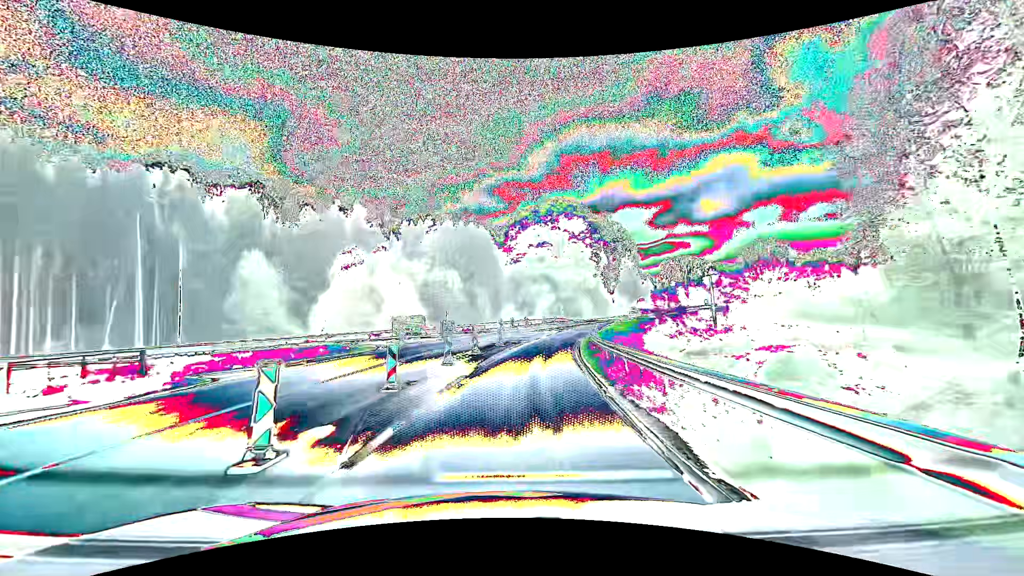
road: secondary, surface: asphalt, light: Day
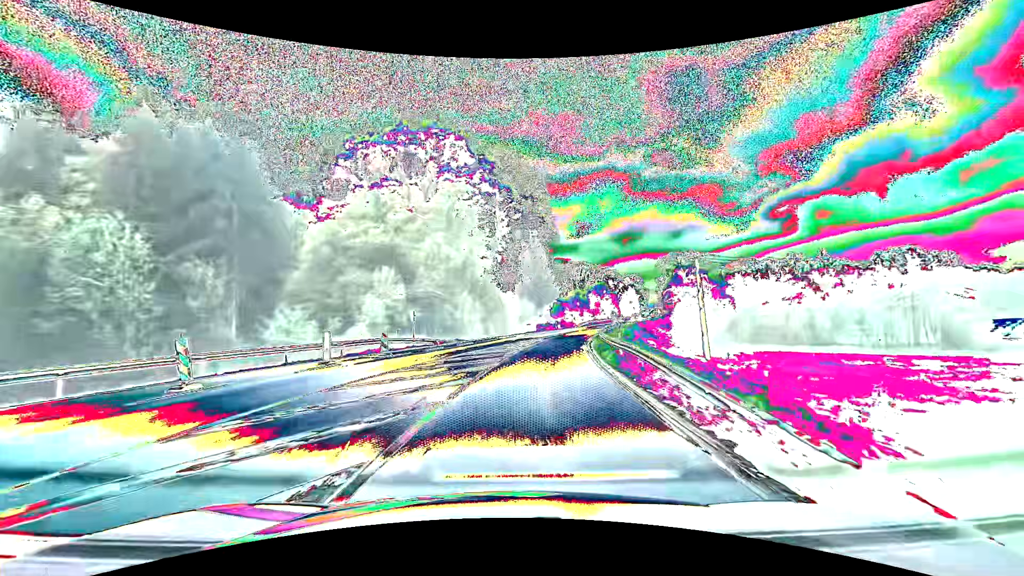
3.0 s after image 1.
(+6.7, +52.4) m; +15°
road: tertiary
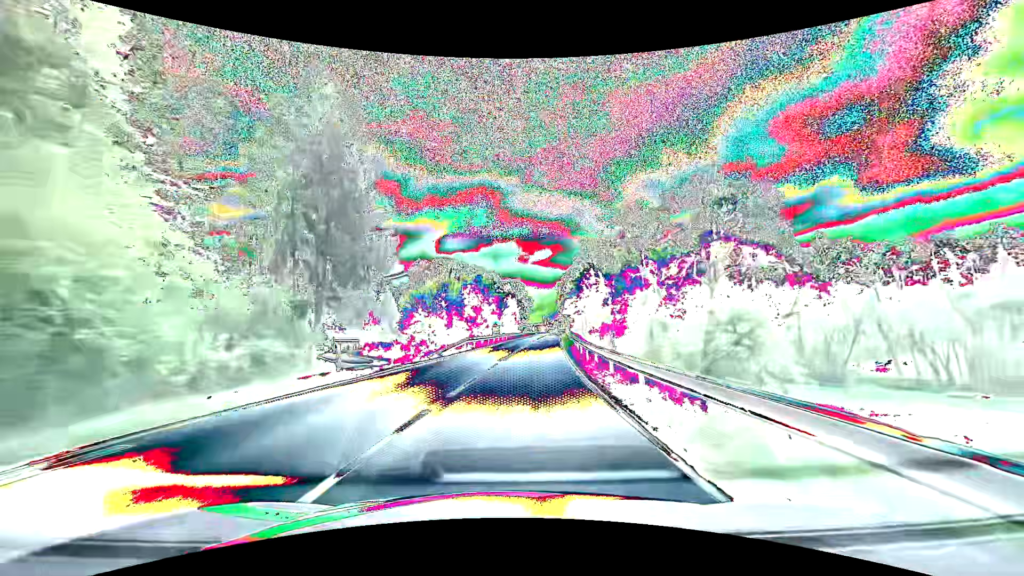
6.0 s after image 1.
(+7.3, +52.1) m; +15°
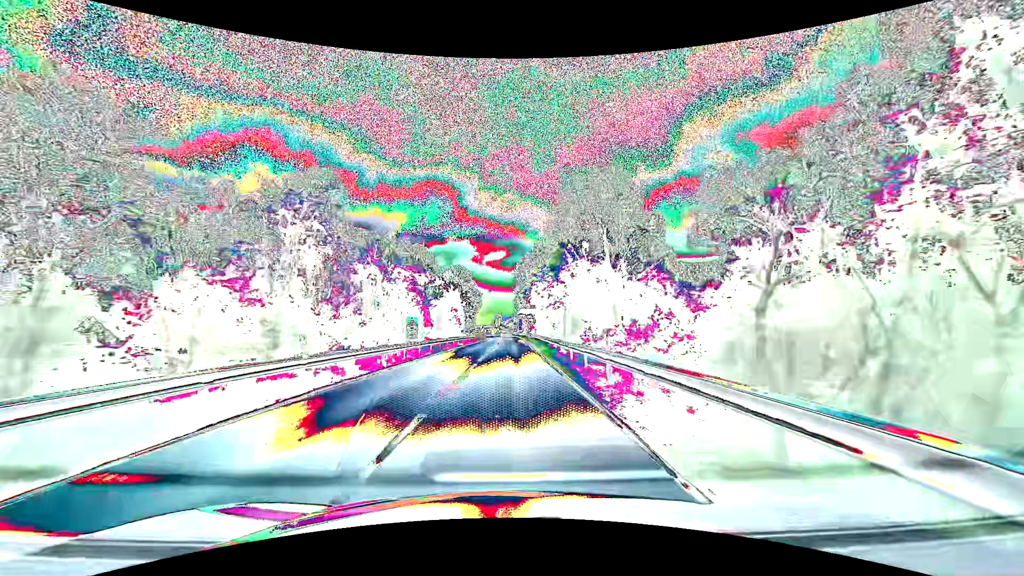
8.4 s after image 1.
(+2.7, +42.3) m; +6°
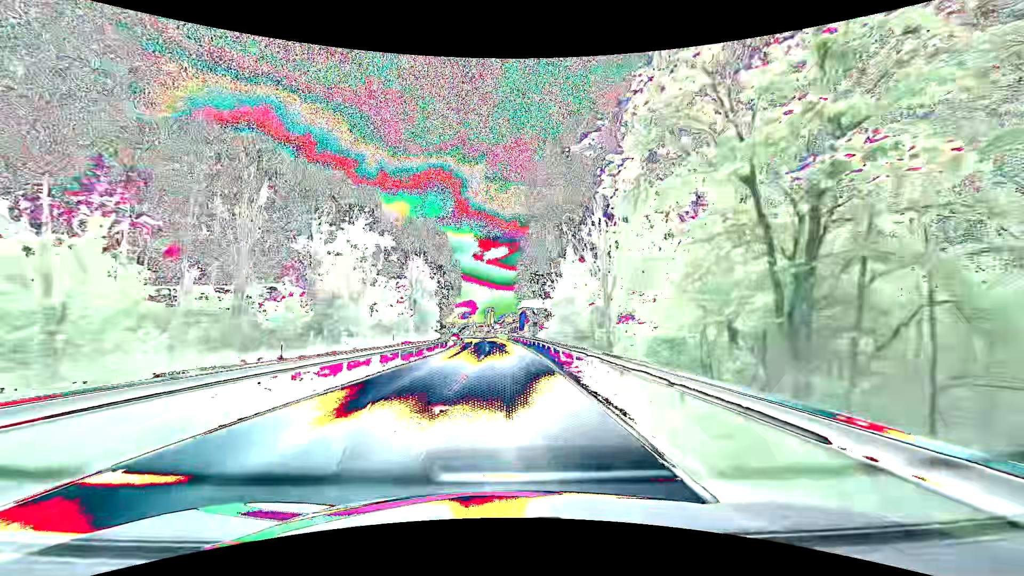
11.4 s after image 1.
(+0.1, +53.5) m; 0°
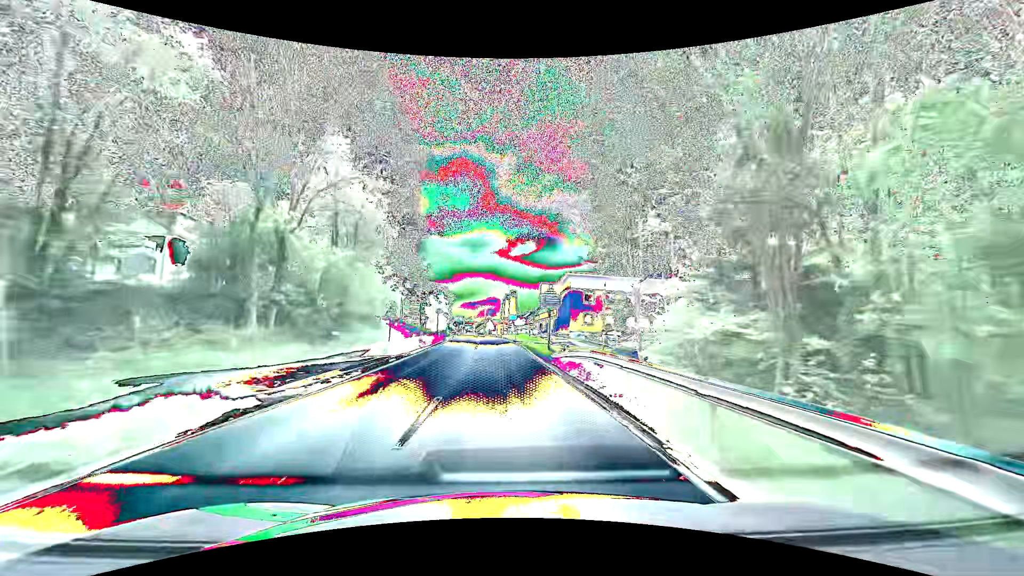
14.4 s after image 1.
(-0.9, +53.5) m; -2°
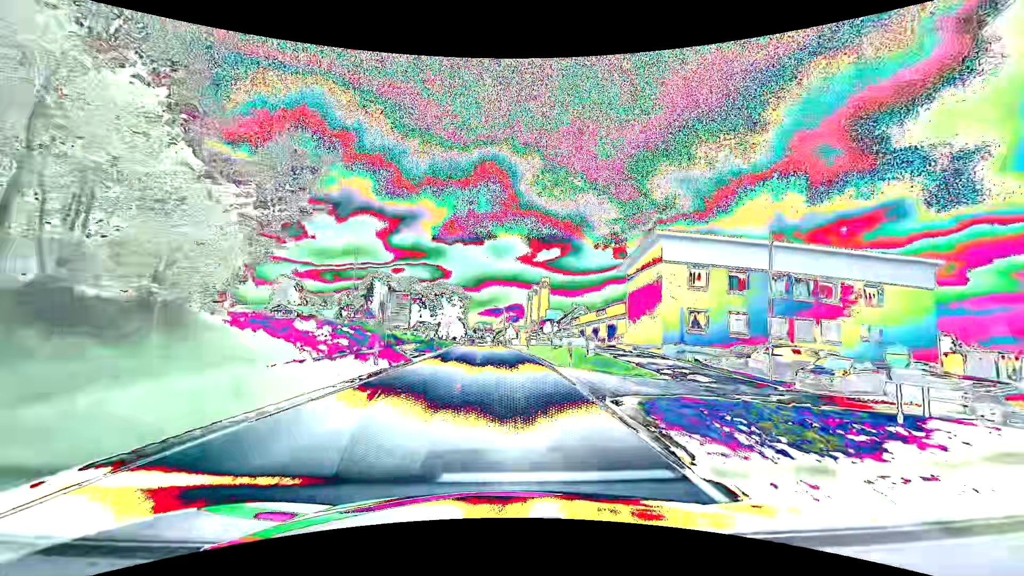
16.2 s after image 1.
(-0.7, +30.4) m; -3°
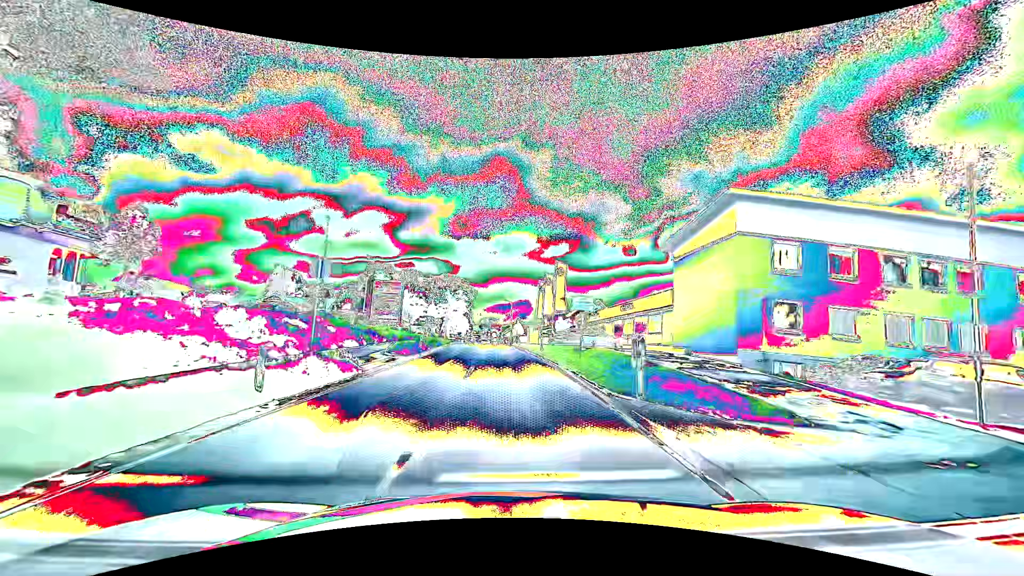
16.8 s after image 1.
(-0.1, +9.7) m; -1°
(0, +10) (0, +20) (0, +30) (-1, +40) (-1, +50) (-2, +60) (-2, +70) (-3, +80) (-3, +90) (-4, +100) m
